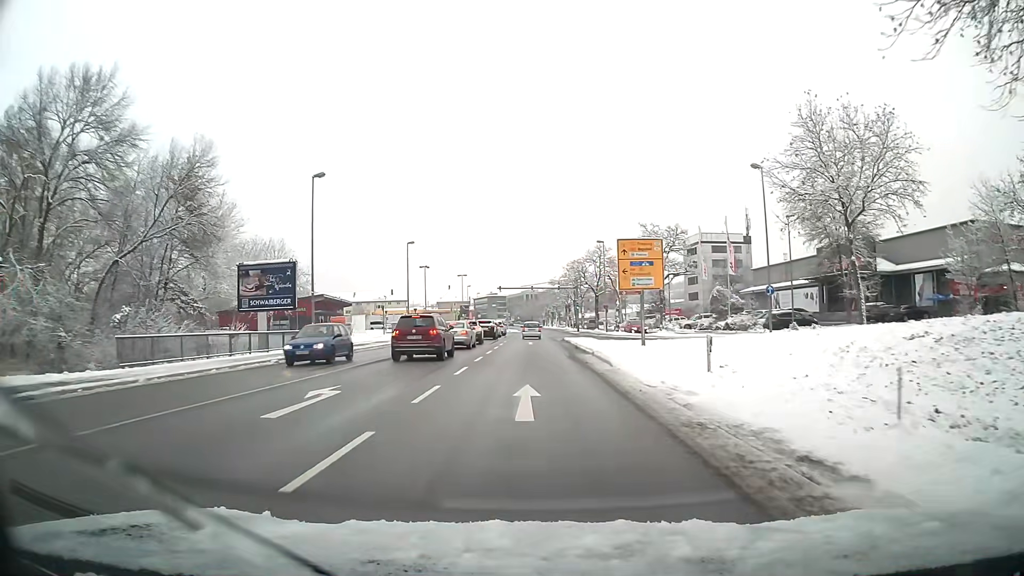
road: primary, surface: asphalt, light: Day
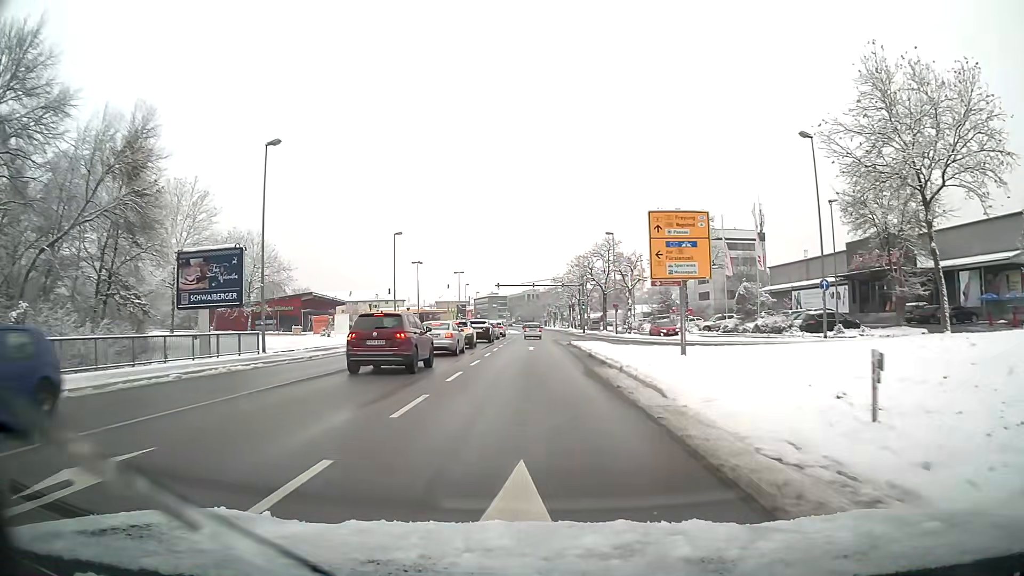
(0.0, +7.7) m; 0°
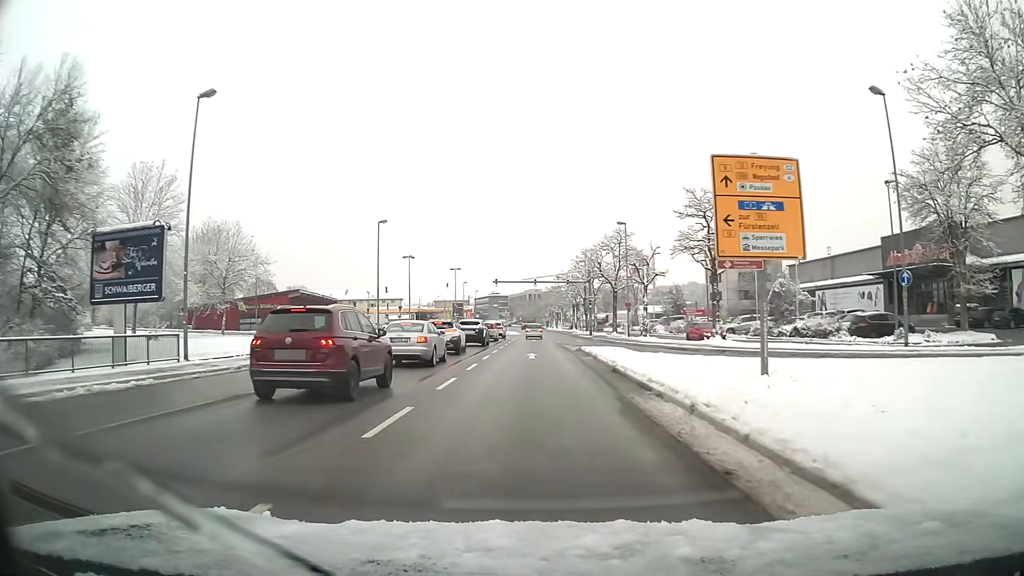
(0.0, +7.7) m; 0°
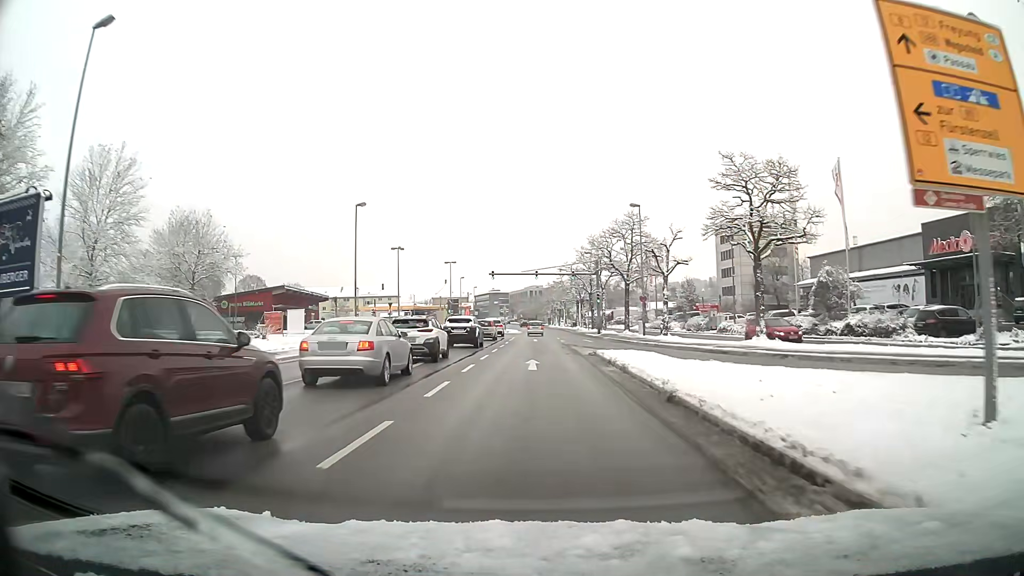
(0.0, +7.7) m; 0°
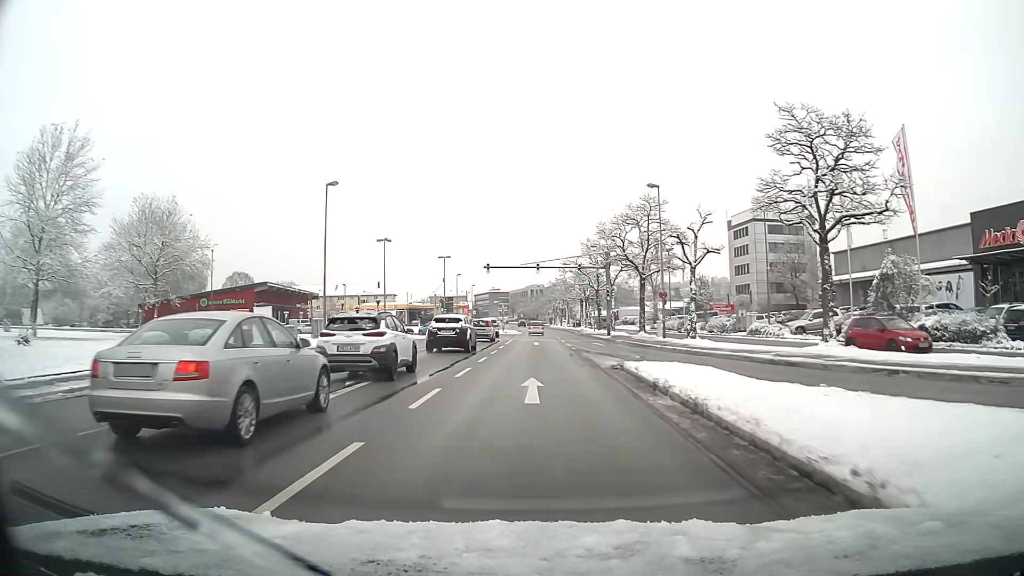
(0.0, +7.8) m; 0°
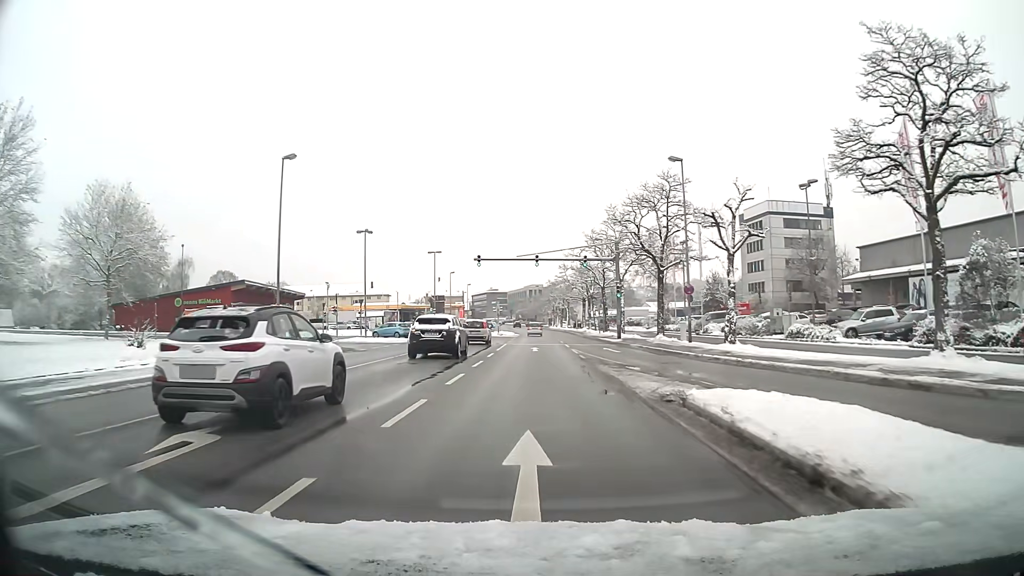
(0.0, +7.8) m; 0°
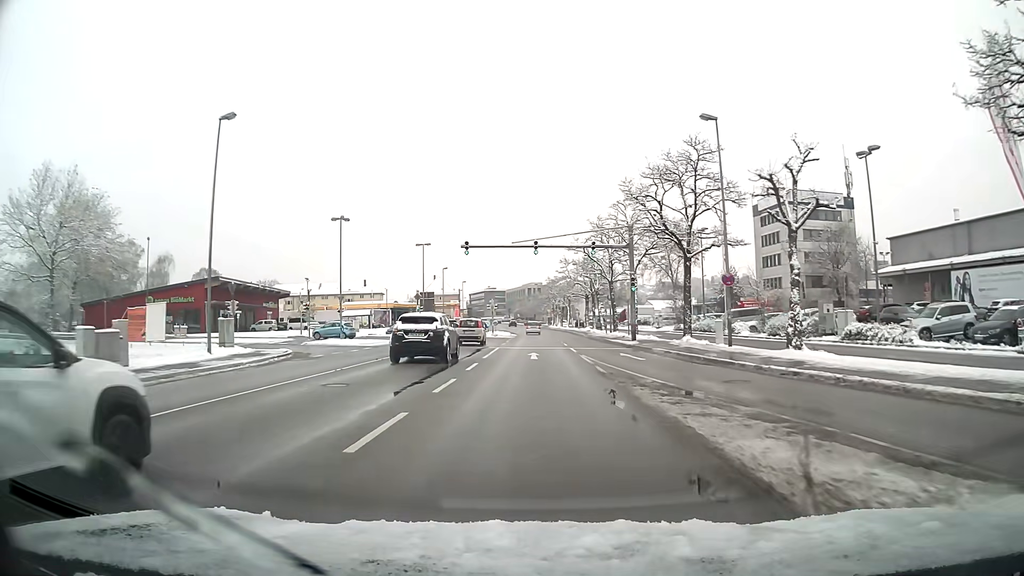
(0.0, +7.8) m; 0°
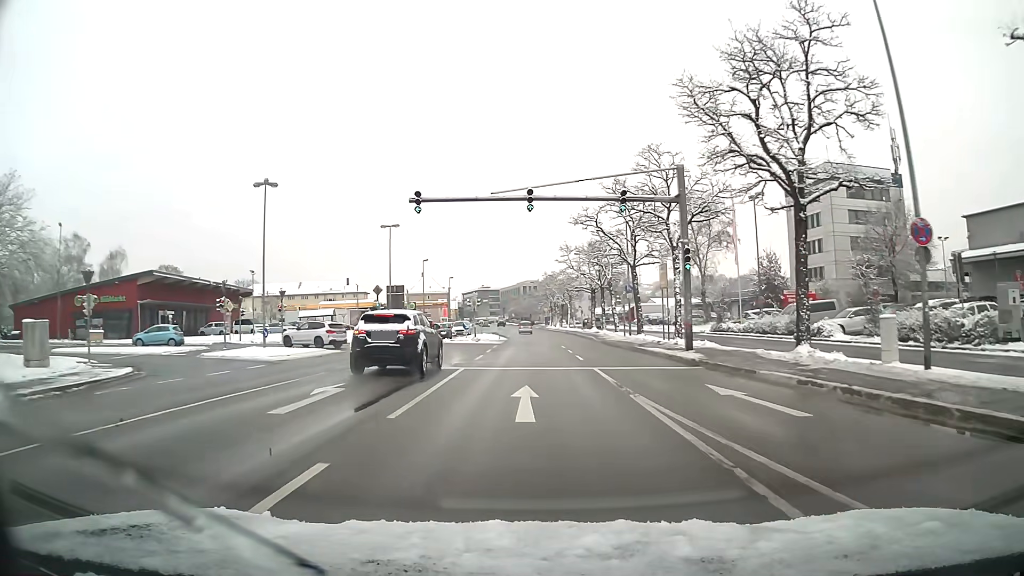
(0.0, +15.7) m; 0°
